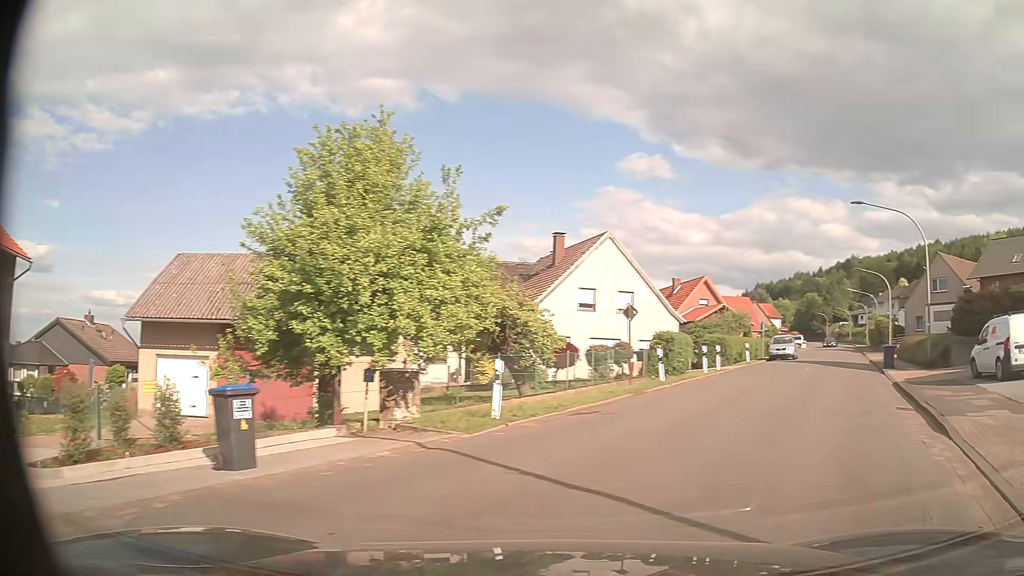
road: secondary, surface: asphalt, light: Day
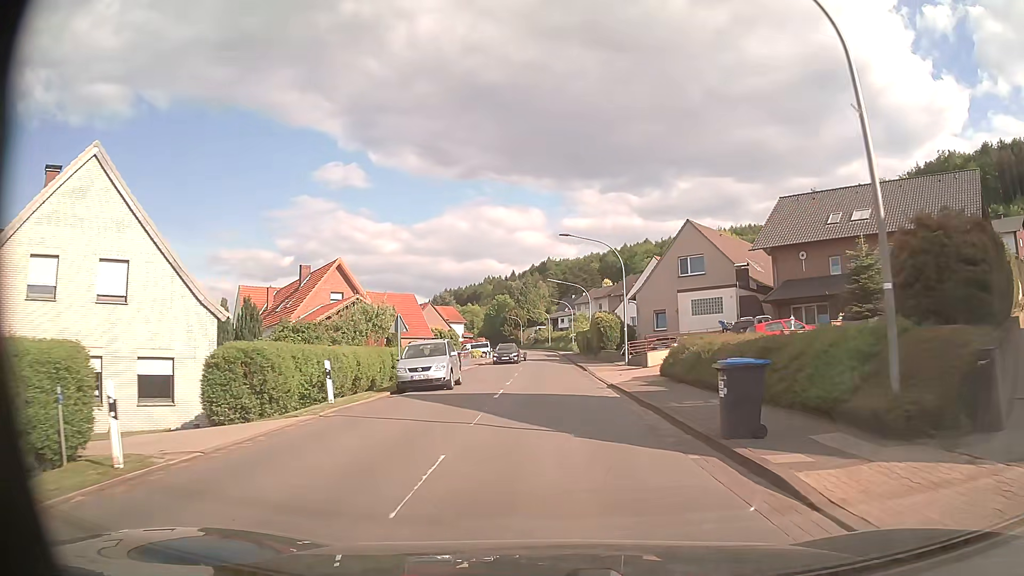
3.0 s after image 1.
(+8.7, +21.5) m; +26°
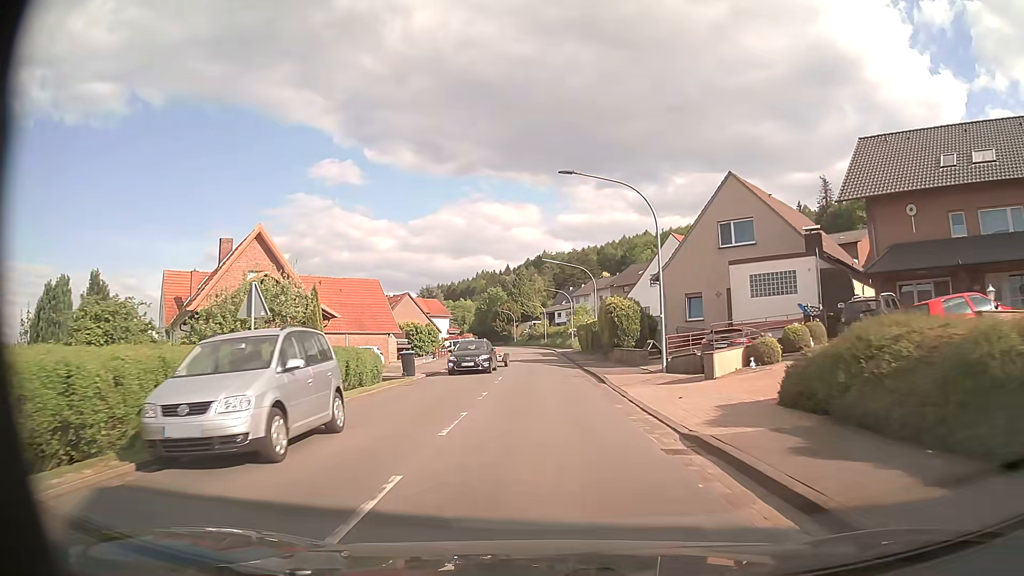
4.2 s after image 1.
(0.0, +14.0) m; +1°
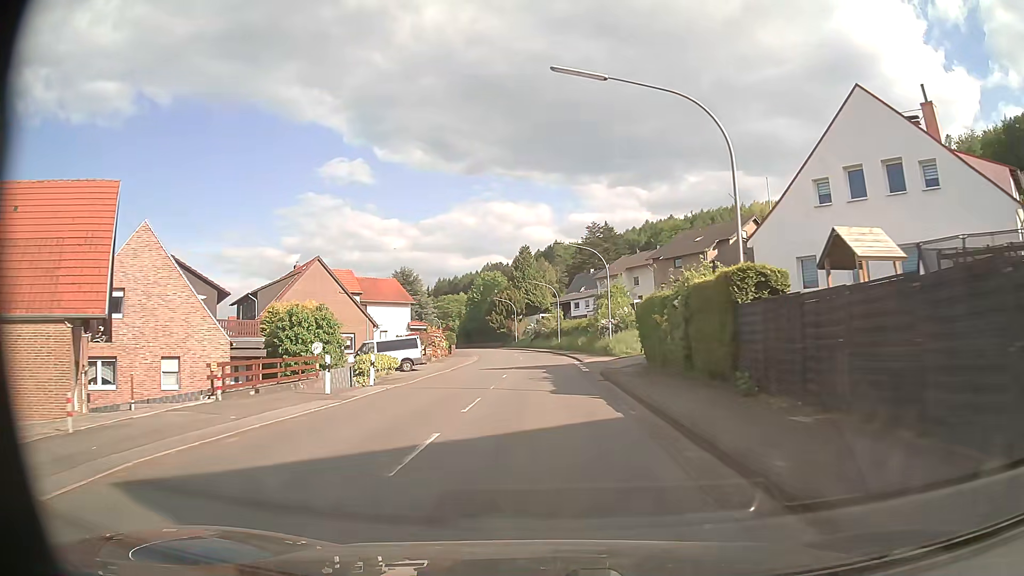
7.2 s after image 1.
(-0.6, +39.6) m; -1°
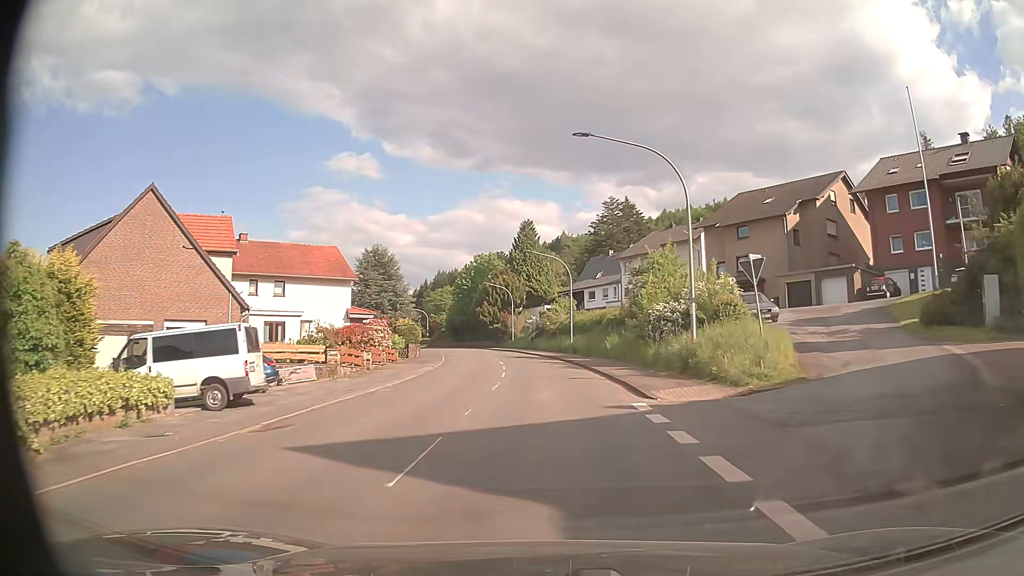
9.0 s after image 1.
(-0.2, +24.5) m; -1°
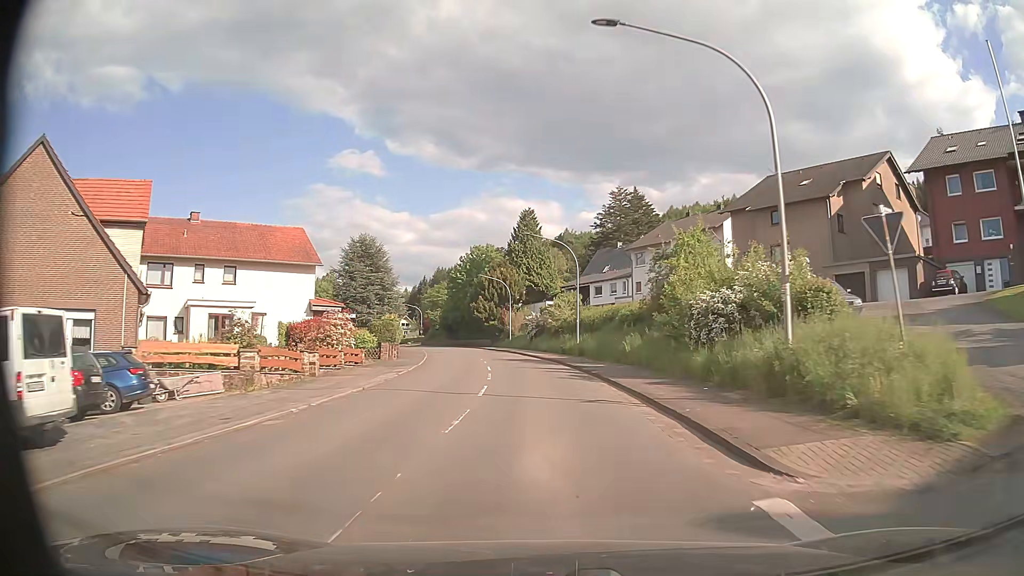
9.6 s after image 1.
(0.0, +8.3) m; 0°
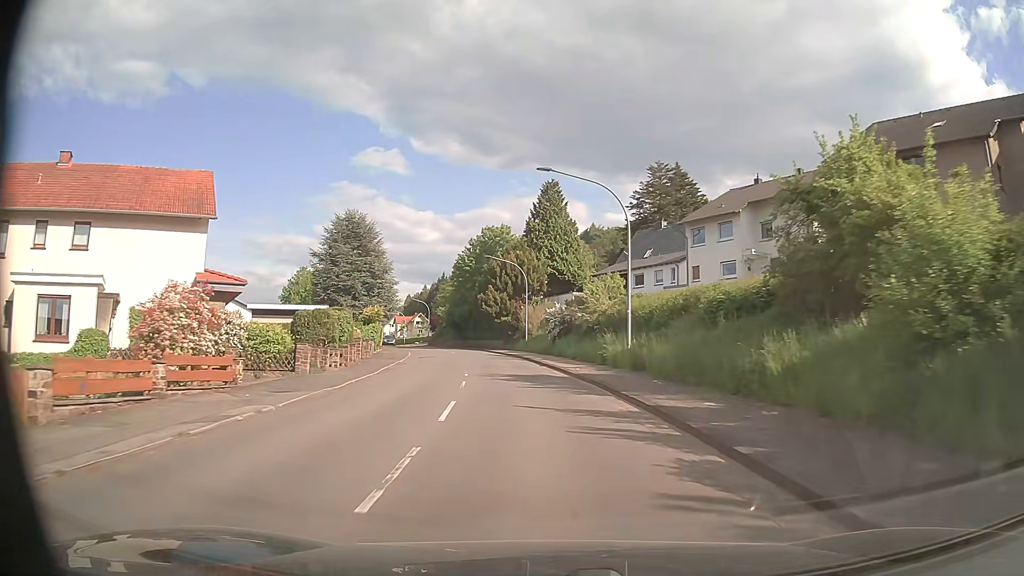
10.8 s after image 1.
(-0.1, +16.6) m; -2°
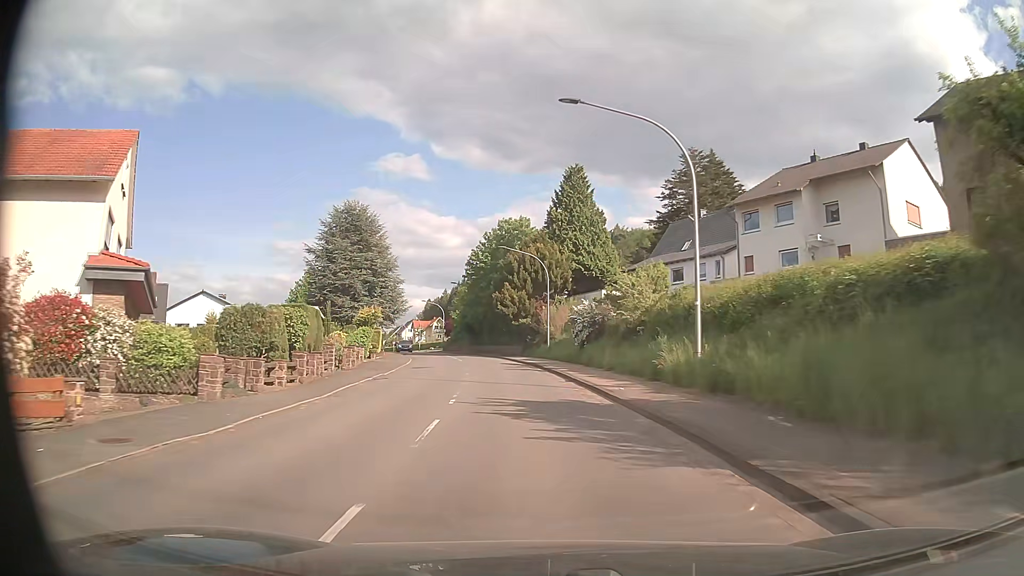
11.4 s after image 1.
(-0.1, +8.3) m; -2°
